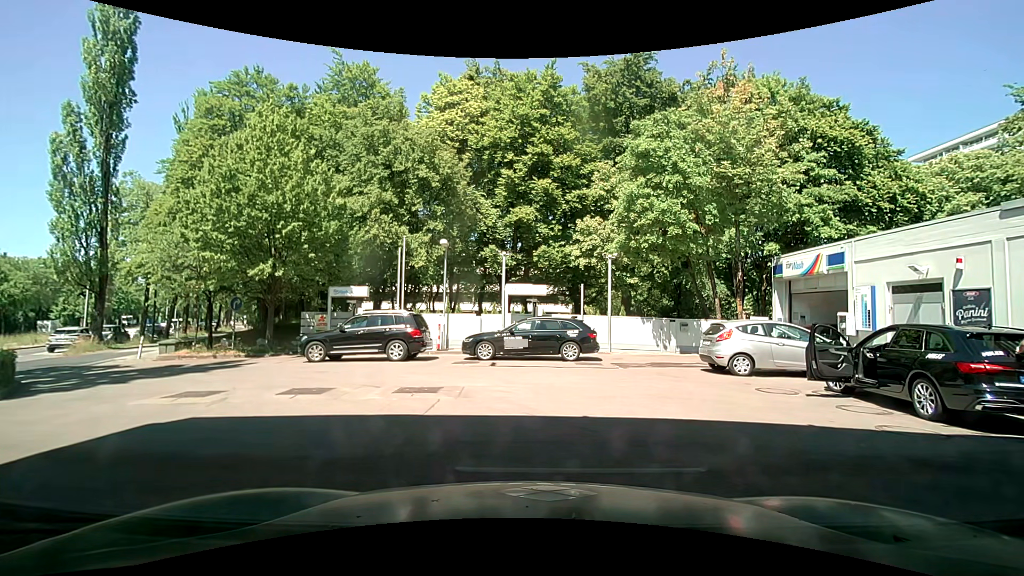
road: service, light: Day
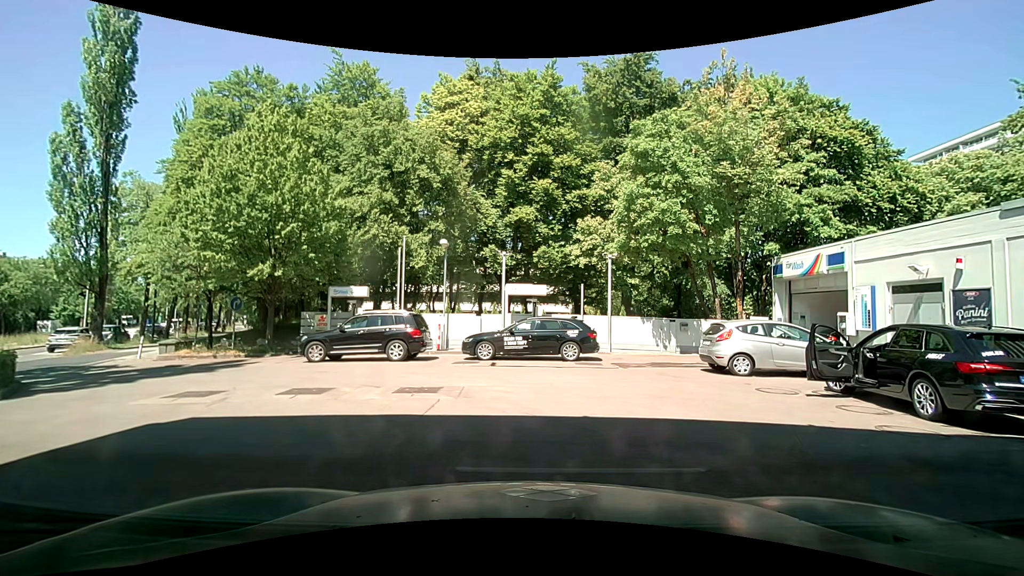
(0.0, 0.0) m; 0°
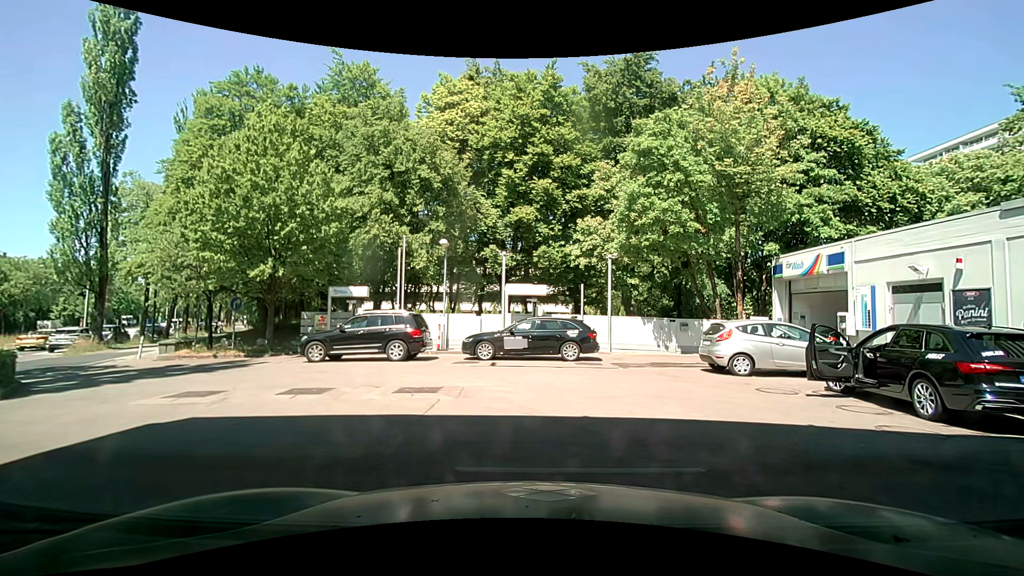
(0.0, 0.0) m; 0°
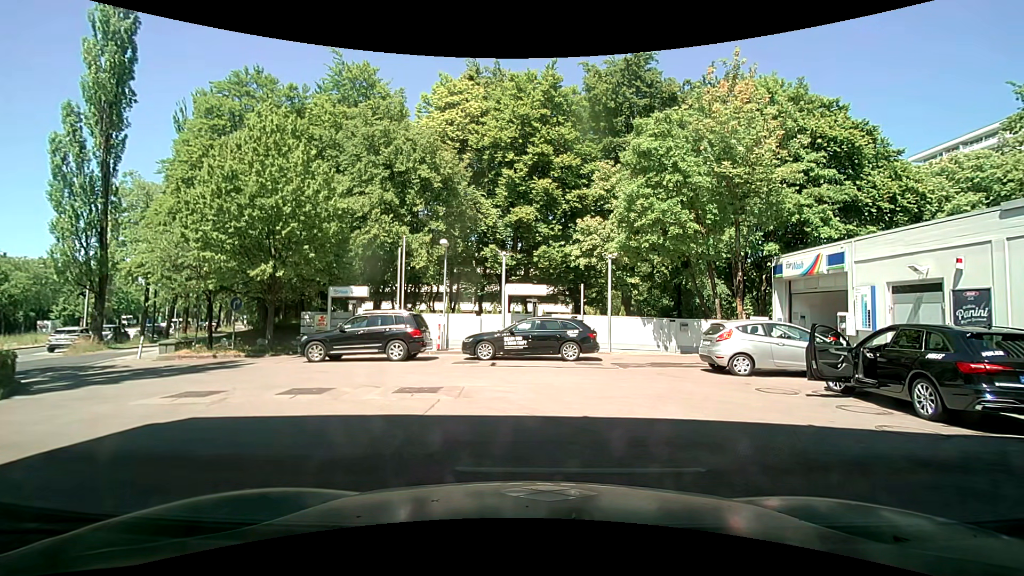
(0.0, 0.0) m; 0°
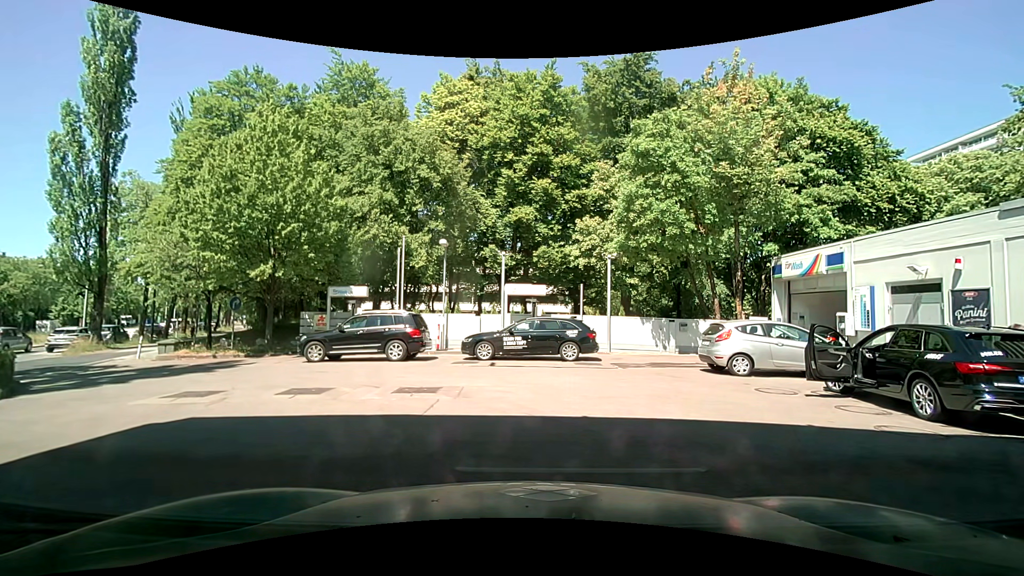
(0.0, 0.0) m; 0°
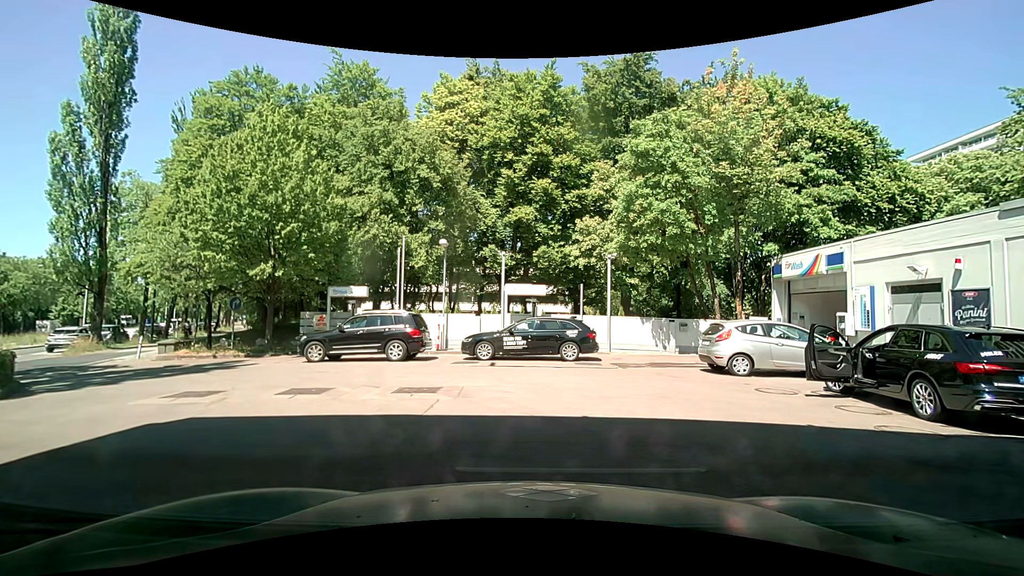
(0.0, 0.0) m; 0°
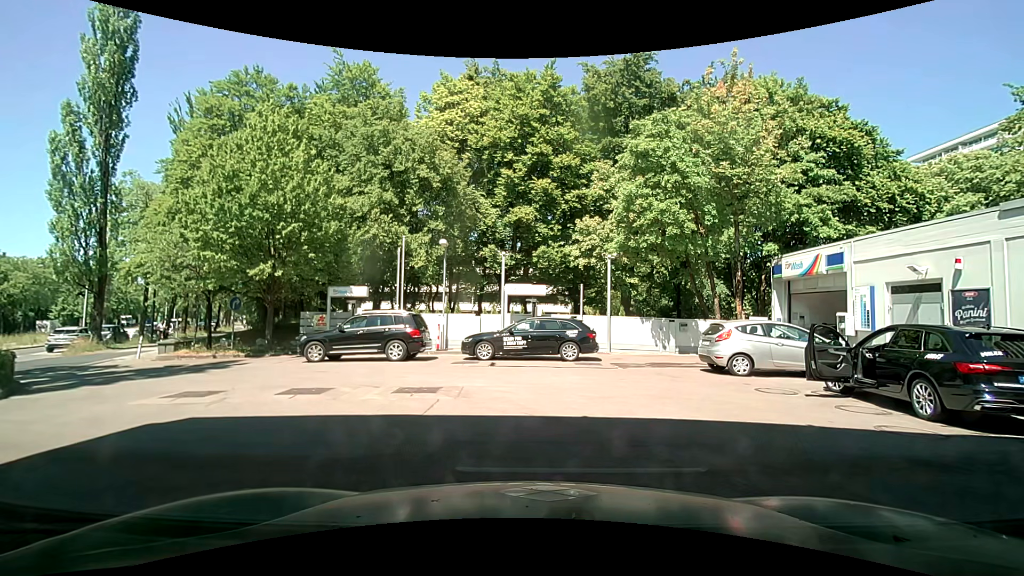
(0.0, 0.0) m; 0°
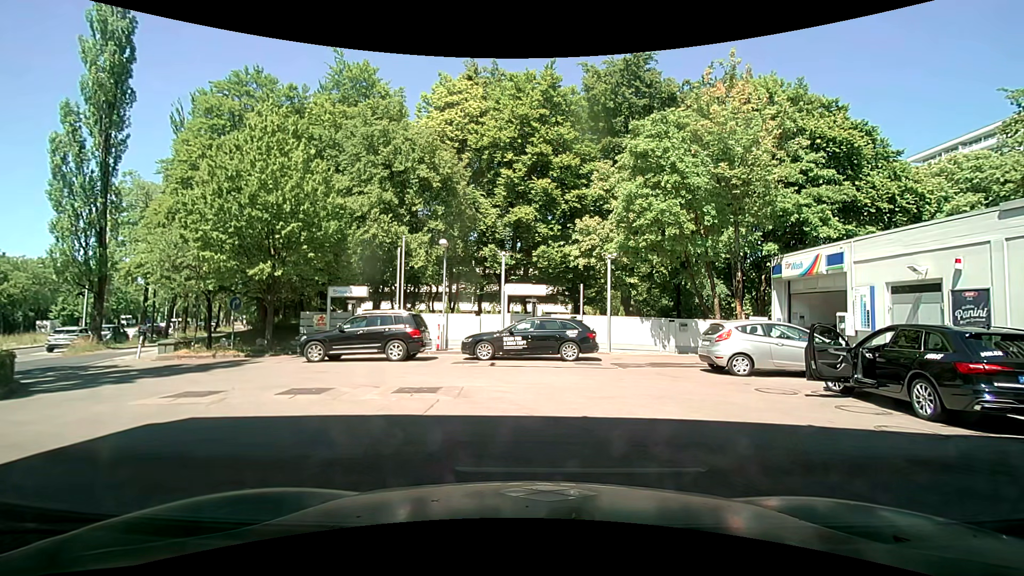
(0.0, 0.0) m; 0°
